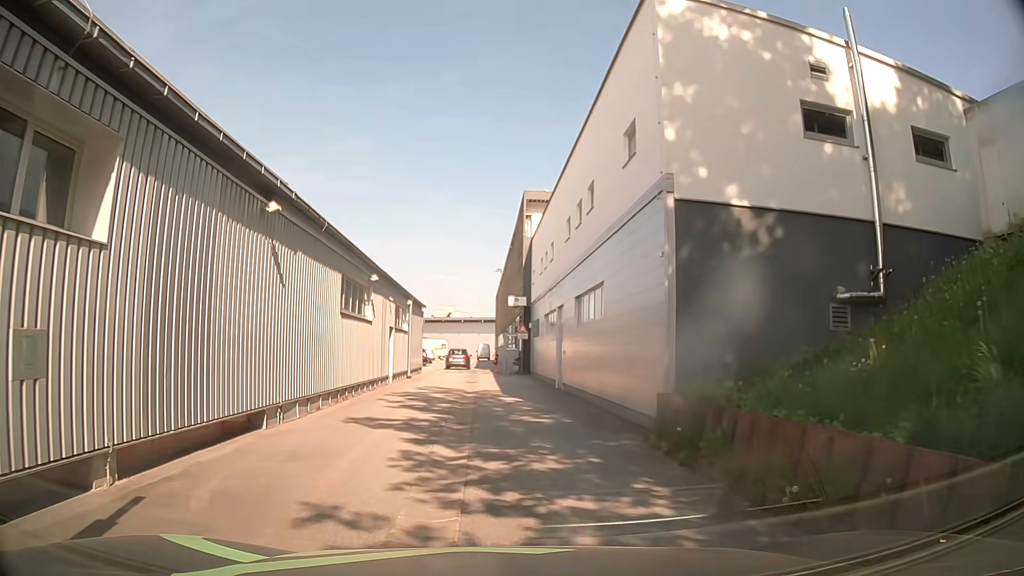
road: service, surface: asphalt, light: Day
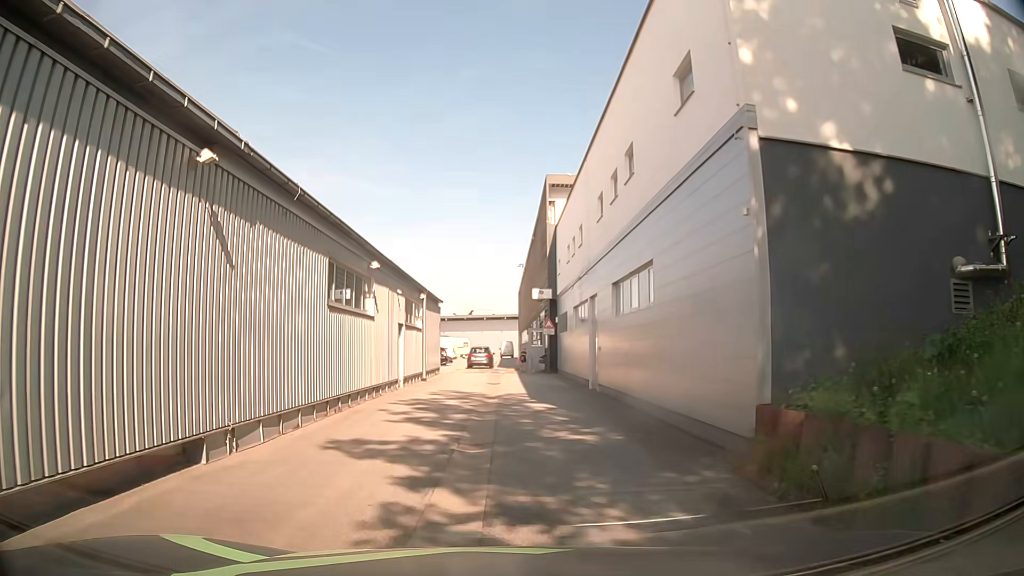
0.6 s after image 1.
(0.0, +3.1) m; -3°
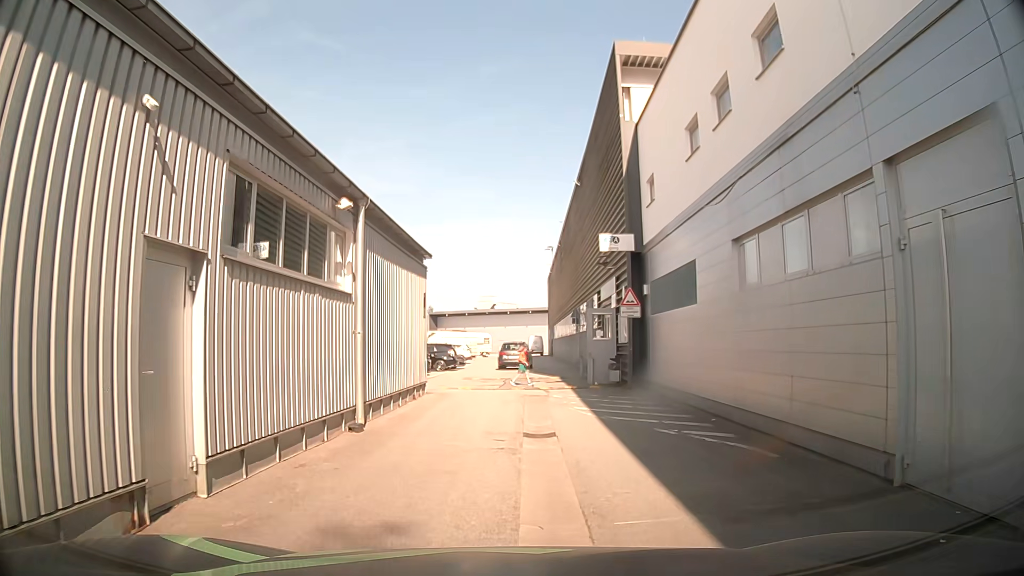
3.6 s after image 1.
(-0.3, +16.8) m; -2°
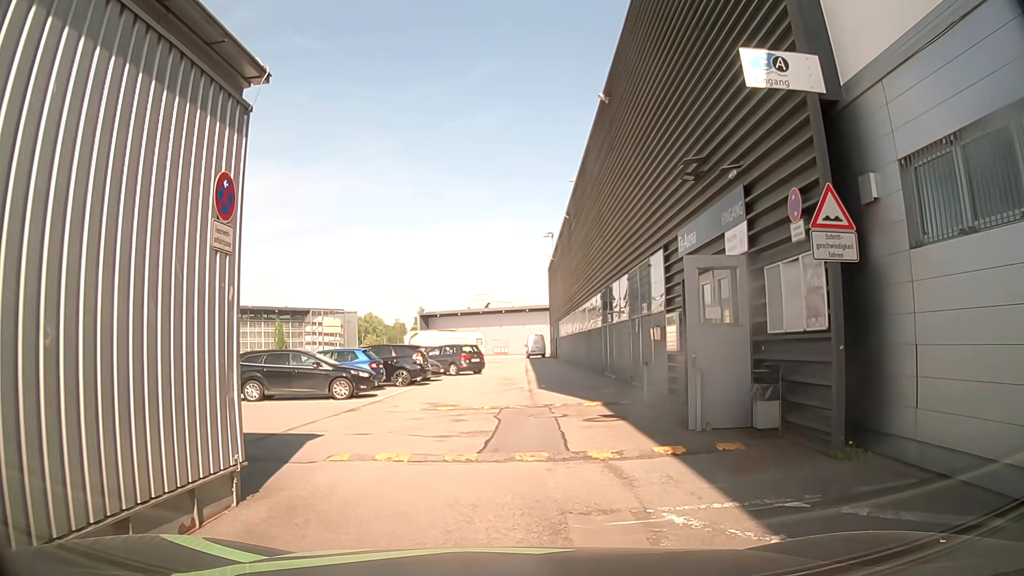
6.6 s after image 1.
(+0.1, +12.7) m; +1°
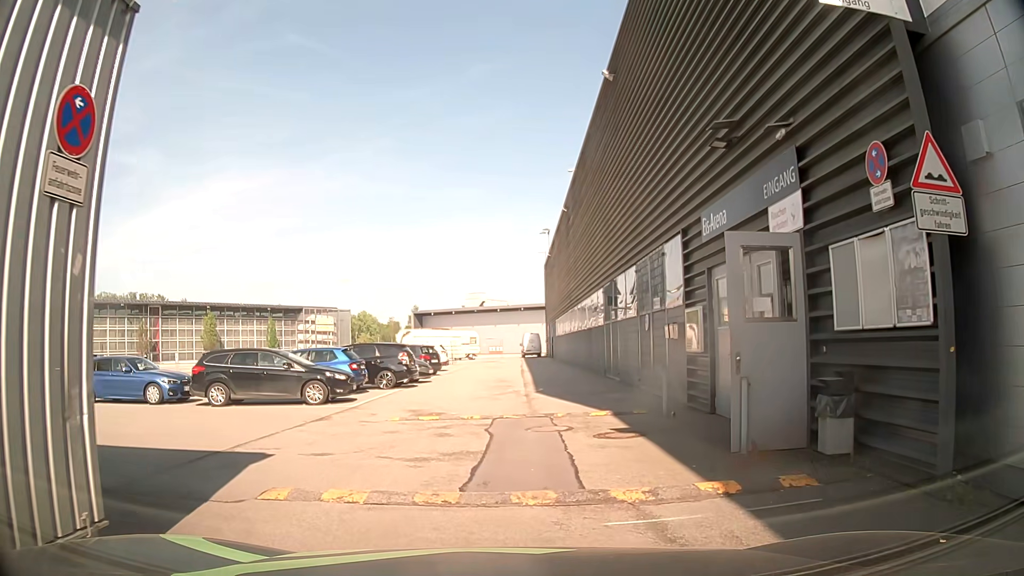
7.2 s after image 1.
(0.0, +2.1) m; -2°
